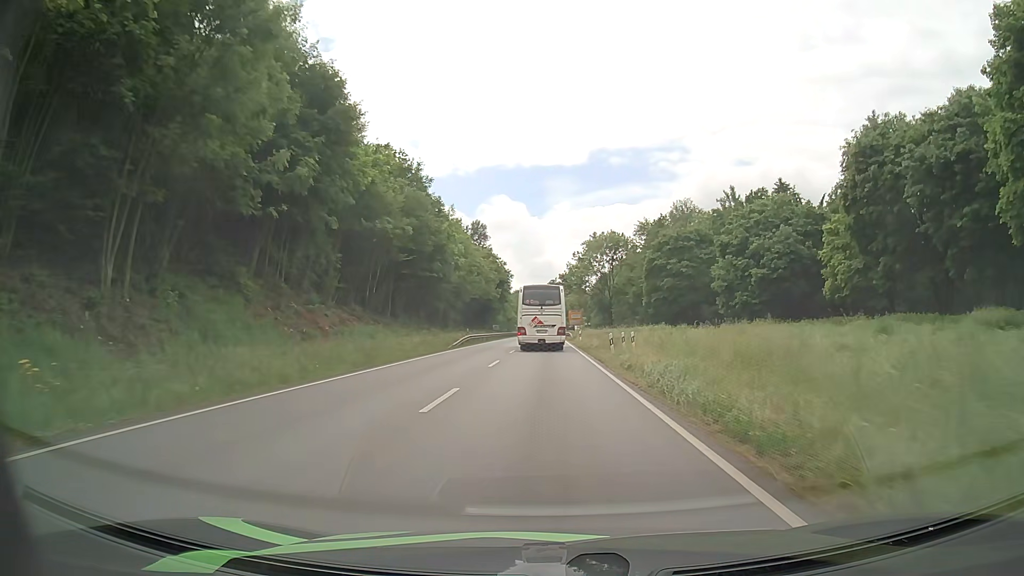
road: primary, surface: asphalt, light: Day
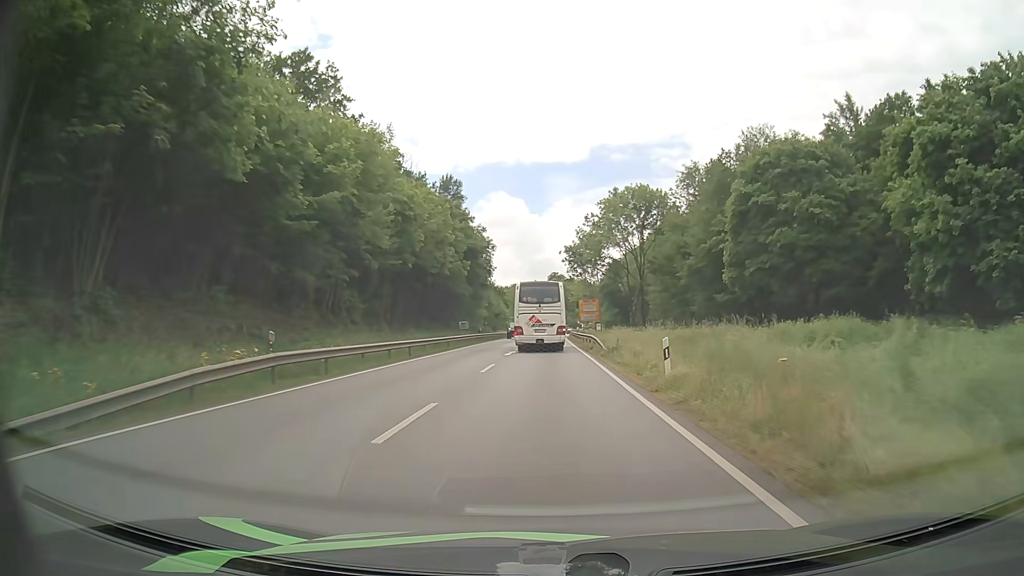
(-0.1, +39.5) m; 0°
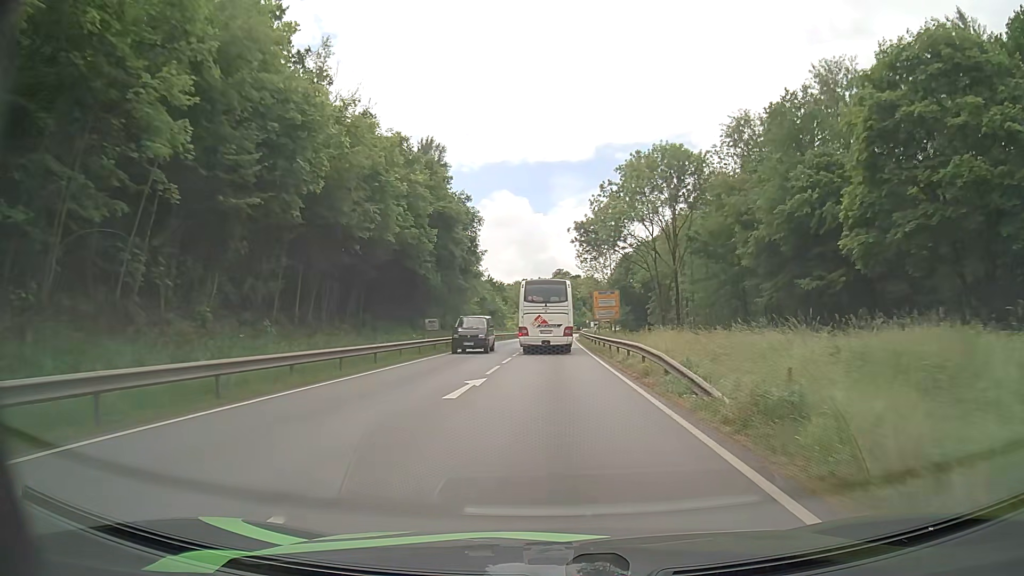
(0.0, +19.2) m; 0°
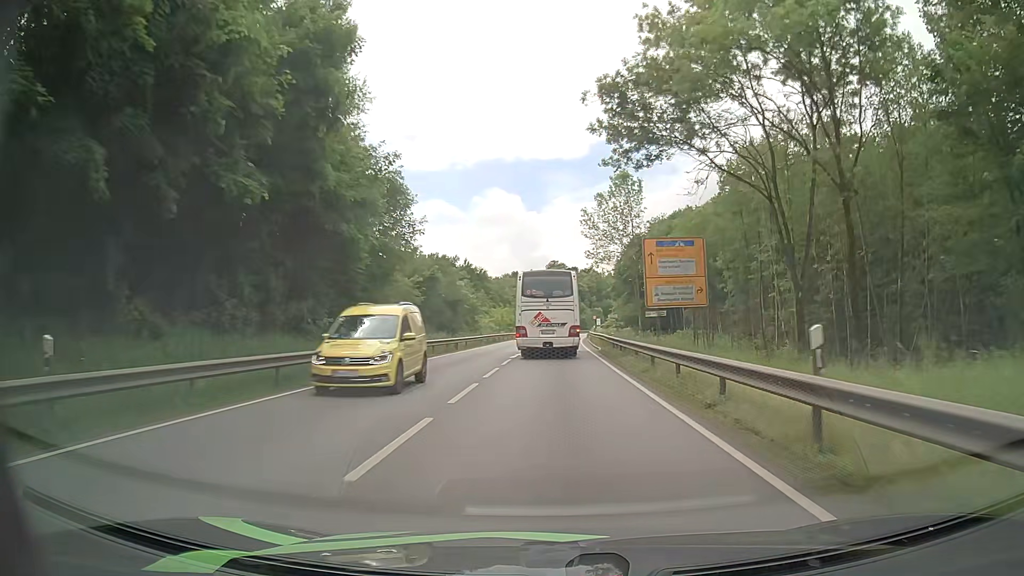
(+0.1, +37.3) m; +1°
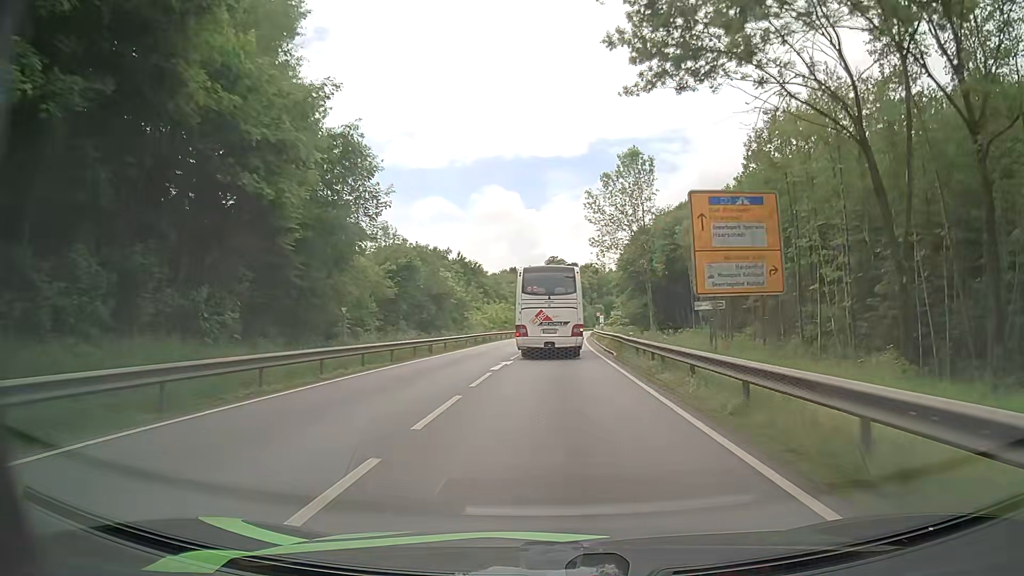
(0.0, +9.1) m; 0°
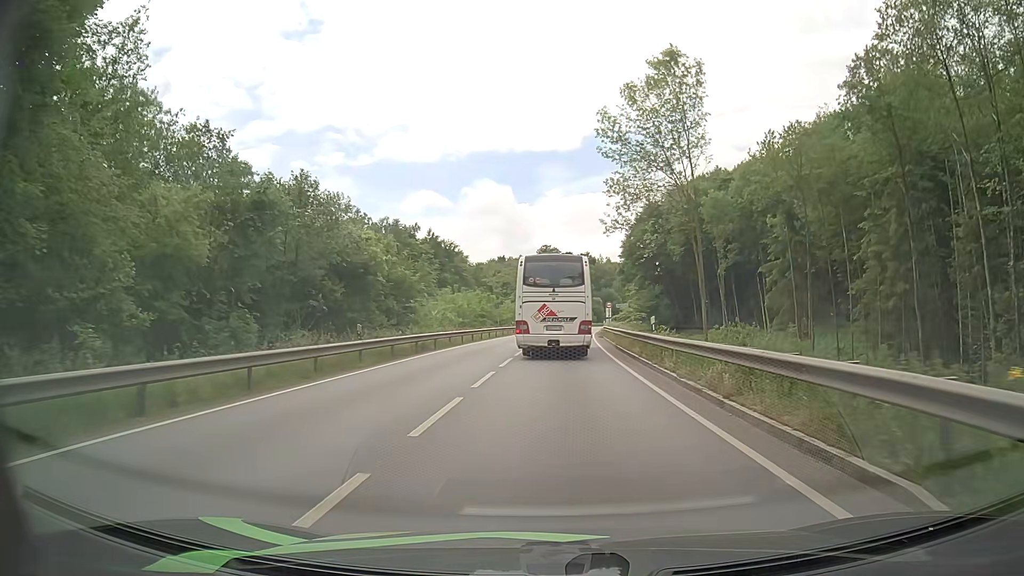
(-0.1, +24.5) m; +1°
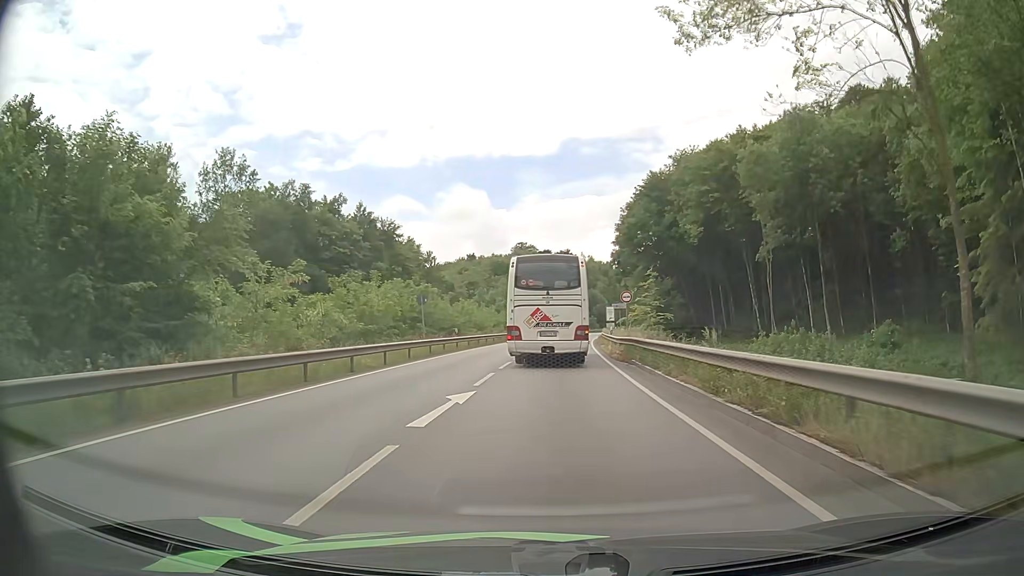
(+0.1, +28.4) m; +1°
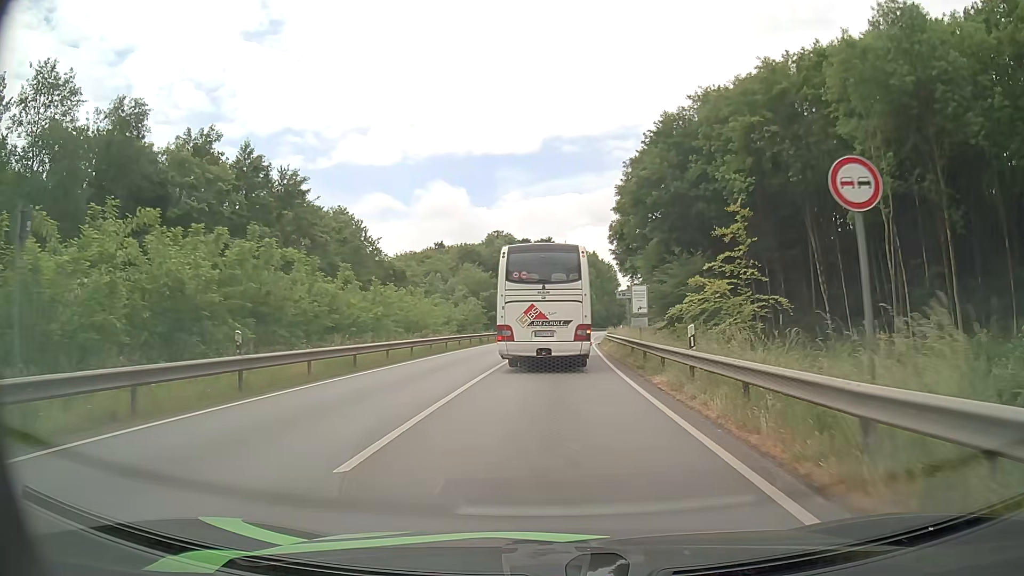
(+0.6, +27.3) m; +2°
(0, +10) (0, +20) (+1, +30) (+1, +40) (+2, +50) (+4, +60) (+6, +70) (+7, +80) (+8, +89) (+10, +99) m
